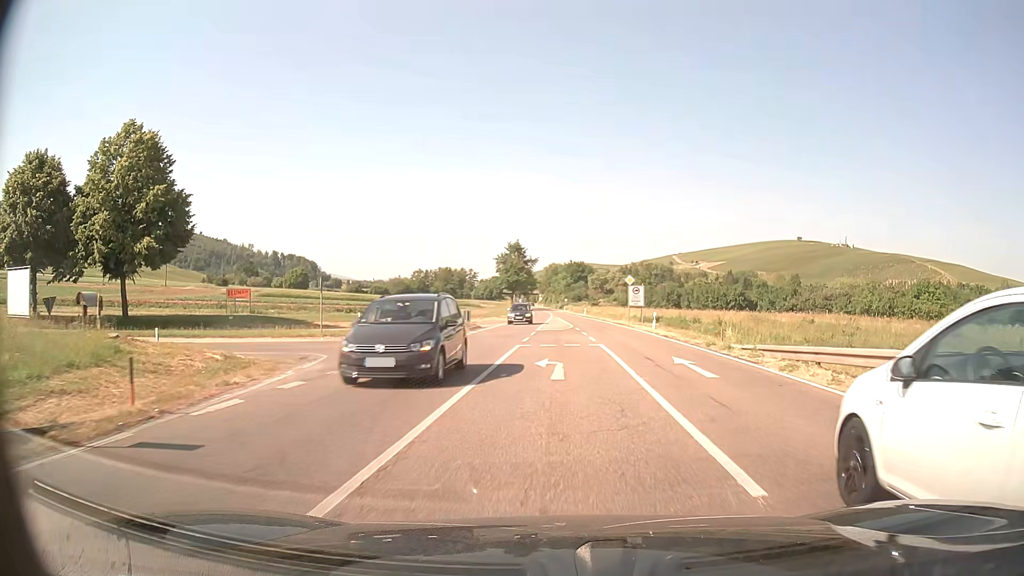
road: primary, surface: asphalt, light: Day
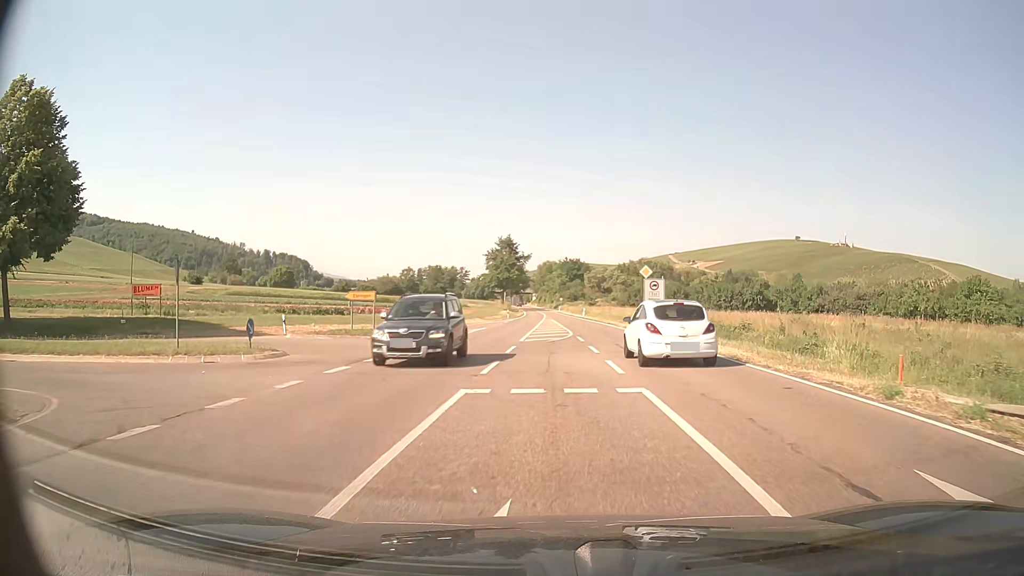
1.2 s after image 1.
(+0.1, +12.2) m; +1°
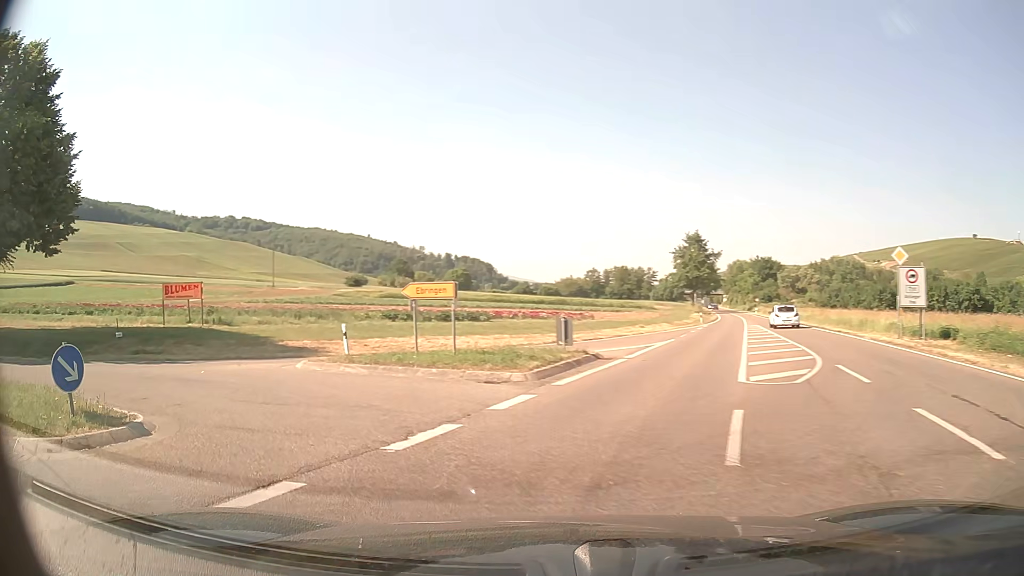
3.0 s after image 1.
(-0.9, +13.2) m; -17°
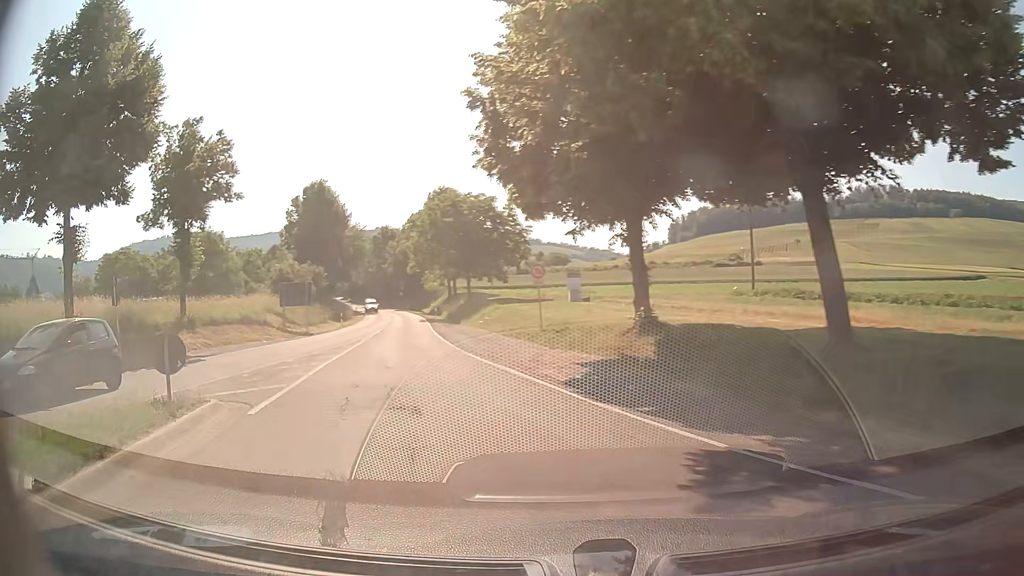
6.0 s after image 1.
(-12.9, +13.9) m; -80°
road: tertiary
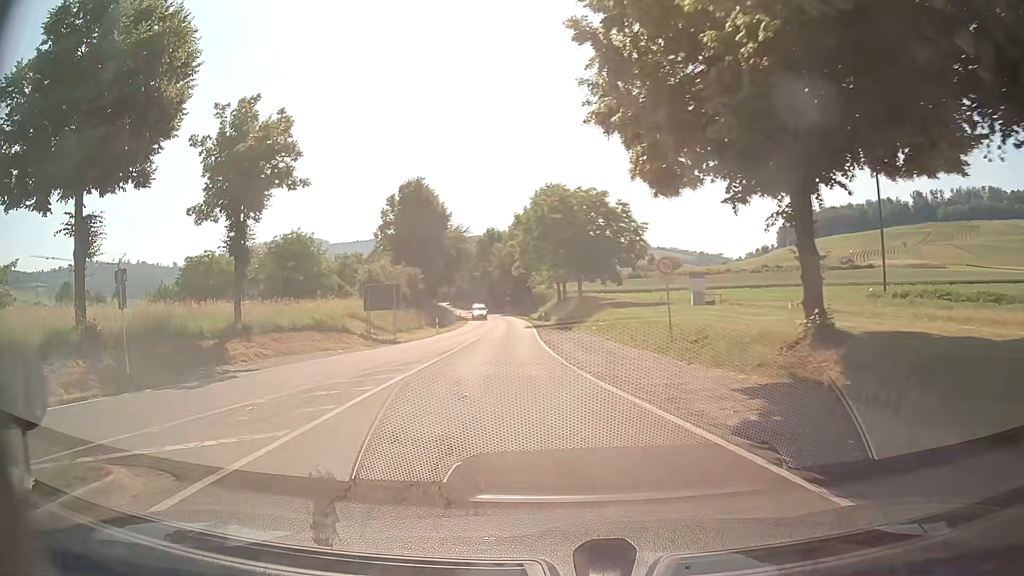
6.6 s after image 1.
(-0.5, +5.3) m; -10°
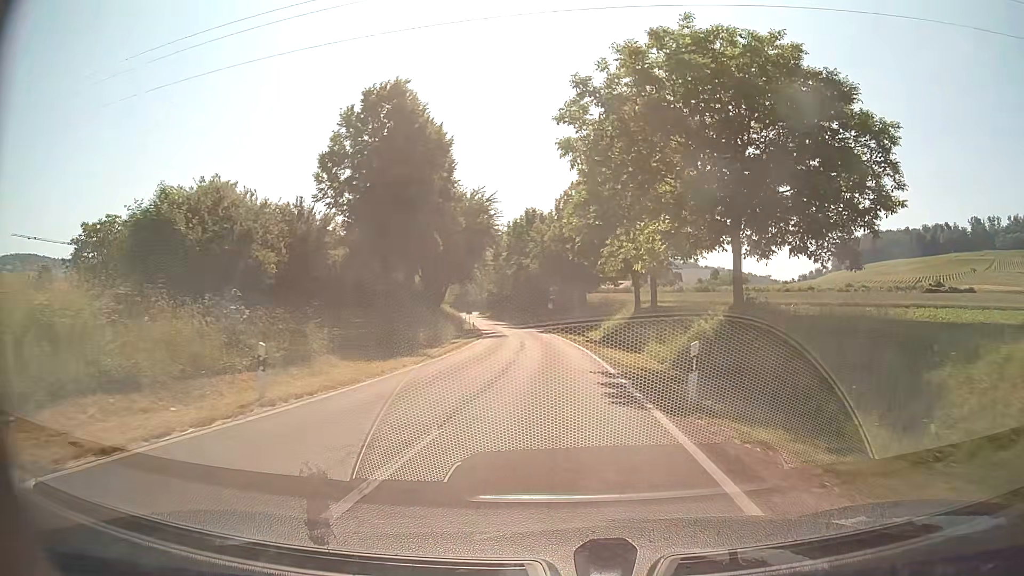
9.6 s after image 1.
(-1.8, +34.9) m; -3°
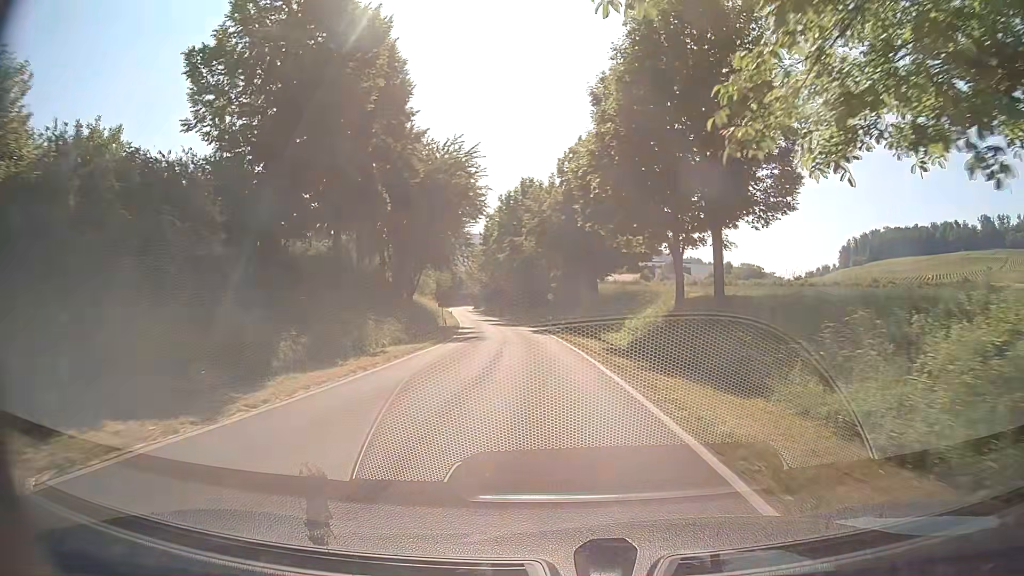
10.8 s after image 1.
(+0.1, +16.5) m; 0°
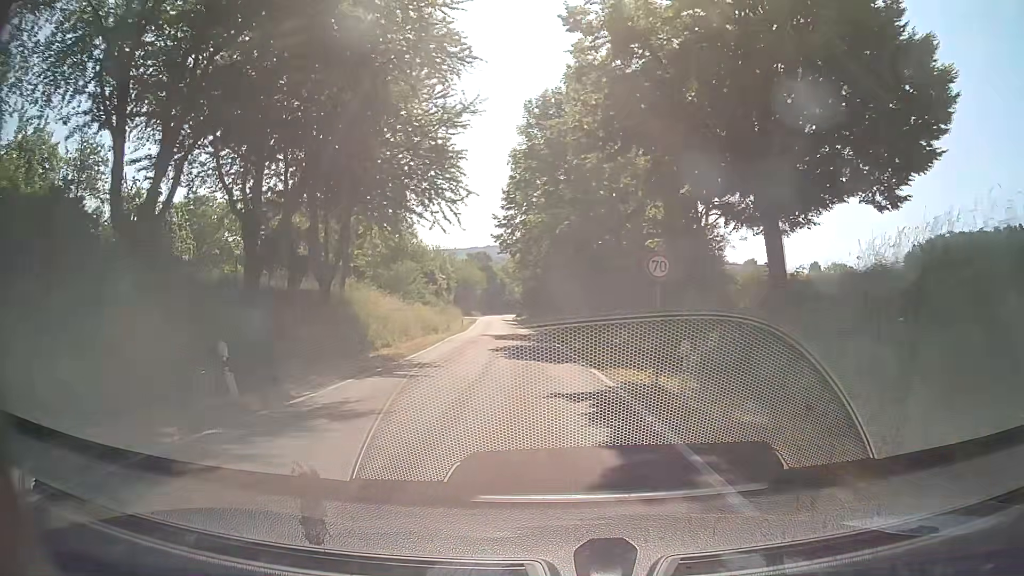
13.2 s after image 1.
(-1.1, +35.0) m; -4°
(0, +10) (-1, +20) (-2, +30) (-2, +40) (-3, +50) (-4, +60) (-6, +70) (-7, +80) (-8, +90) (-9, +100) m
